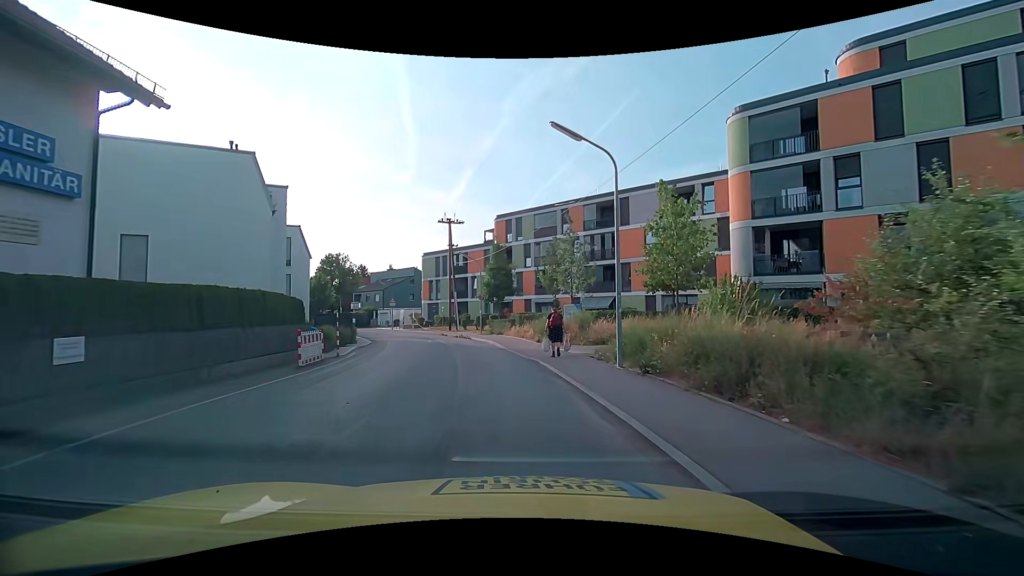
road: residential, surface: asphalt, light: Day
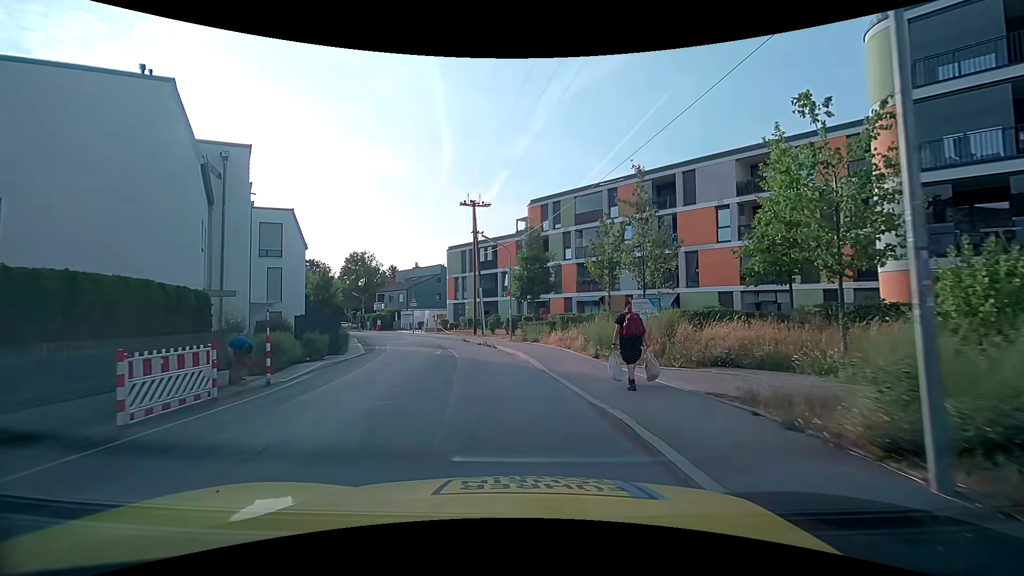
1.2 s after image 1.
(-0.1, +8.0) m; -3°
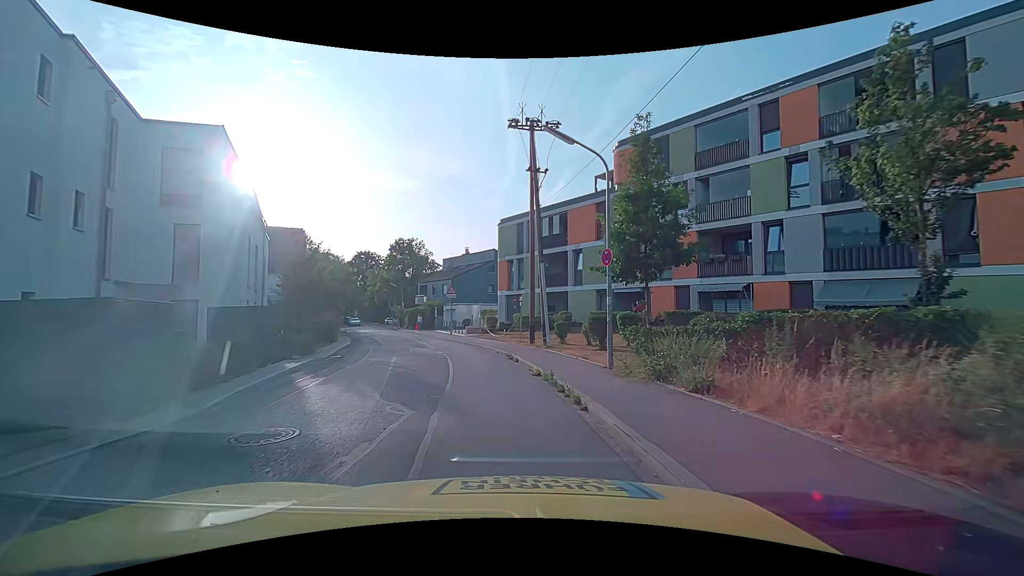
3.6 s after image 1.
(-1.0, +15.6) m; -8°
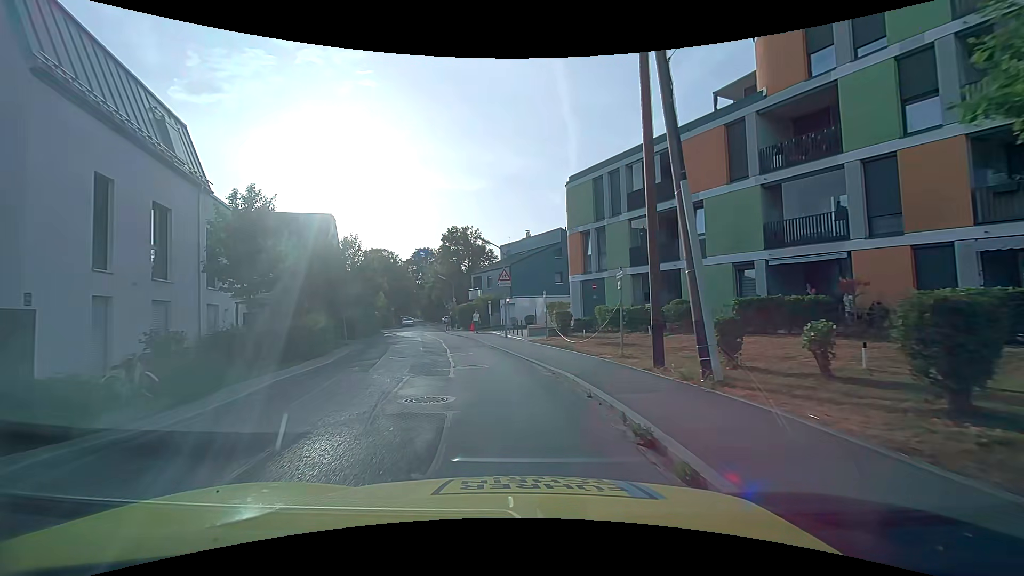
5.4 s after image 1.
(-0.6, +12.0) m; -6°
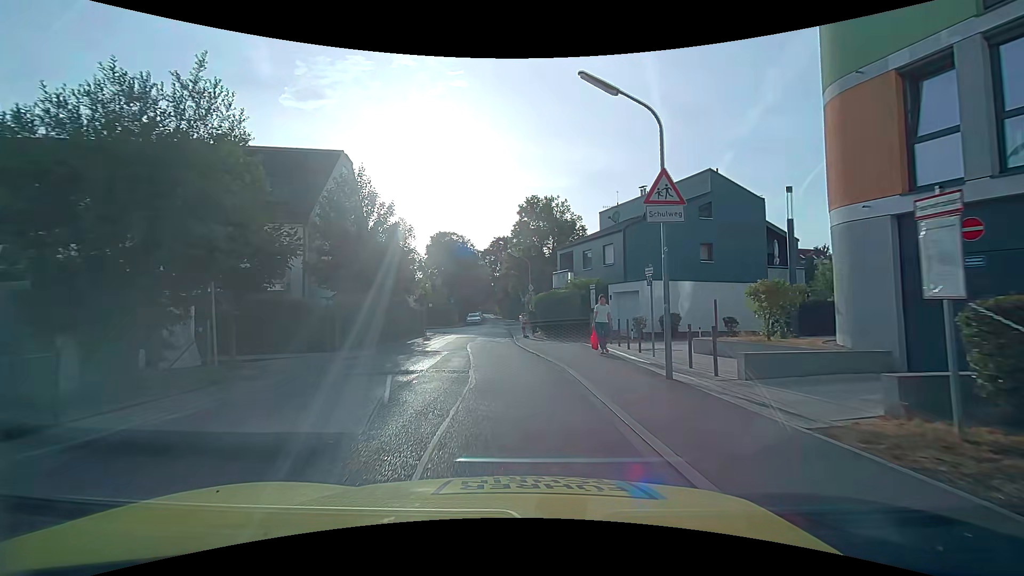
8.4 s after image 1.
(-2.2, +19.3) m; -11°
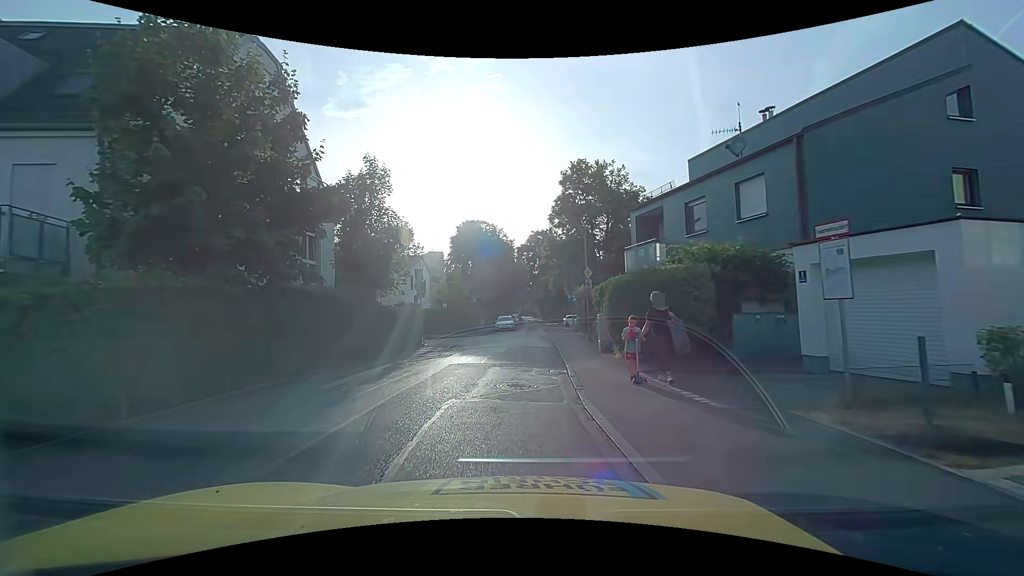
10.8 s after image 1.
(-0.4, +14.6) m; -3°
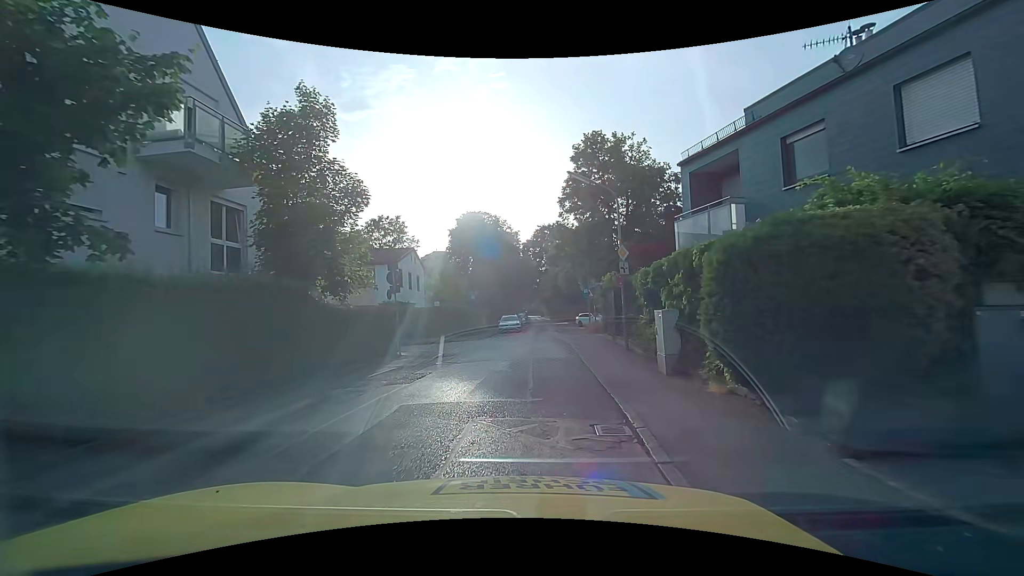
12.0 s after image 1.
(-0.2, +6.6) m; 0°
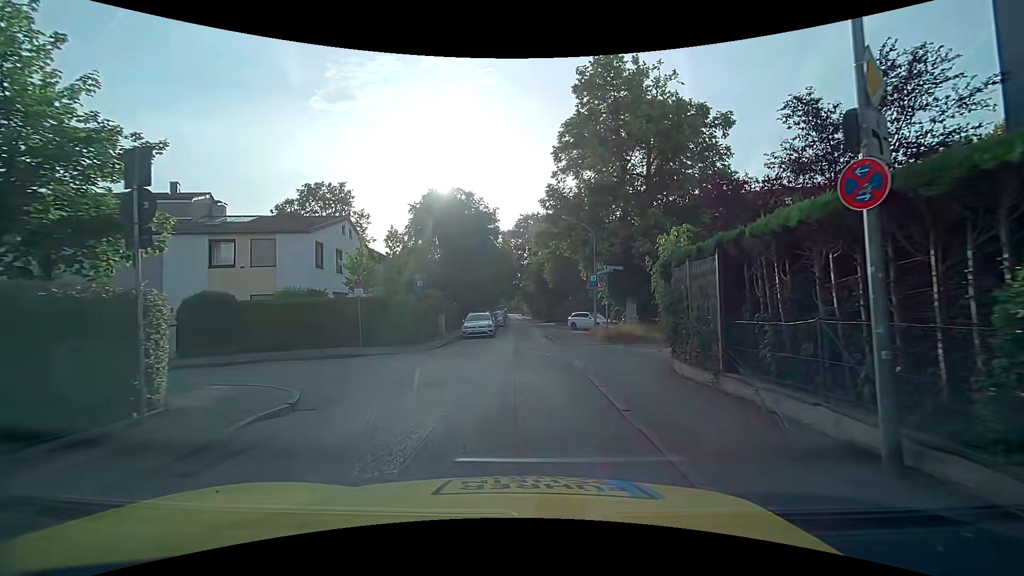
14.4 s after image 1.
(-0.2, +12.2) m; -1°
